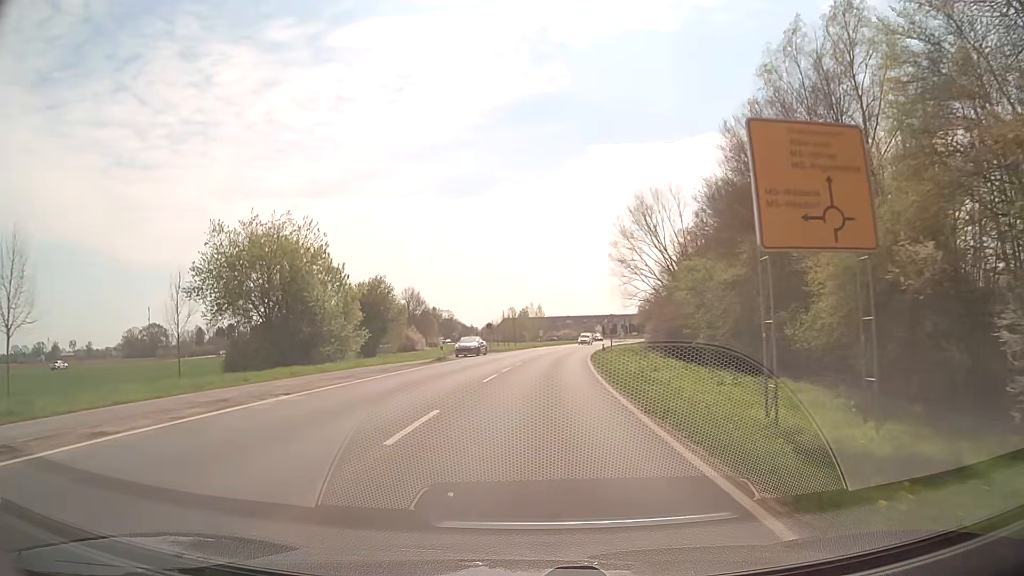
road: secondary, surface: asphalt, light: Day
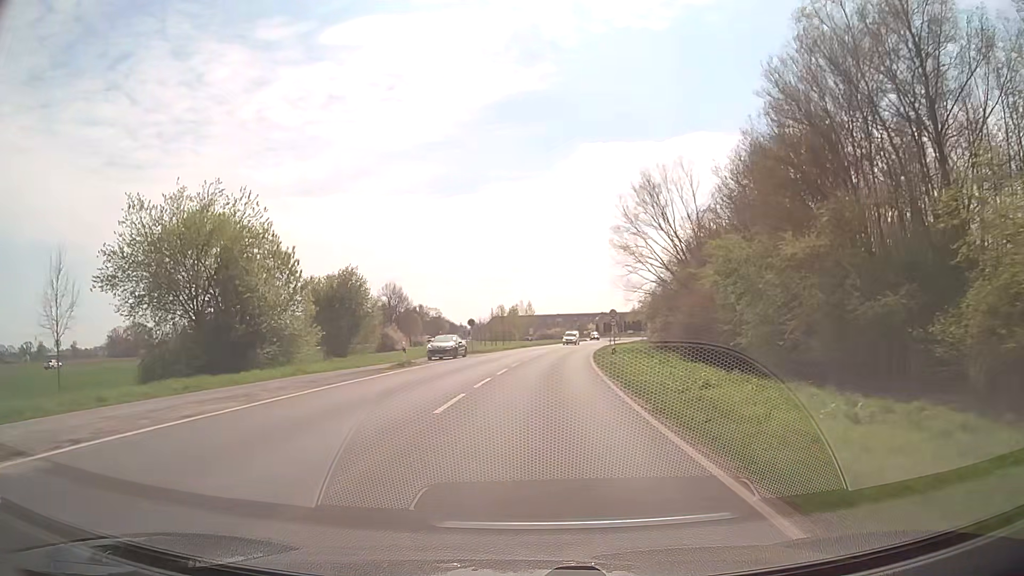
(0.0, +8.6) m; +1°
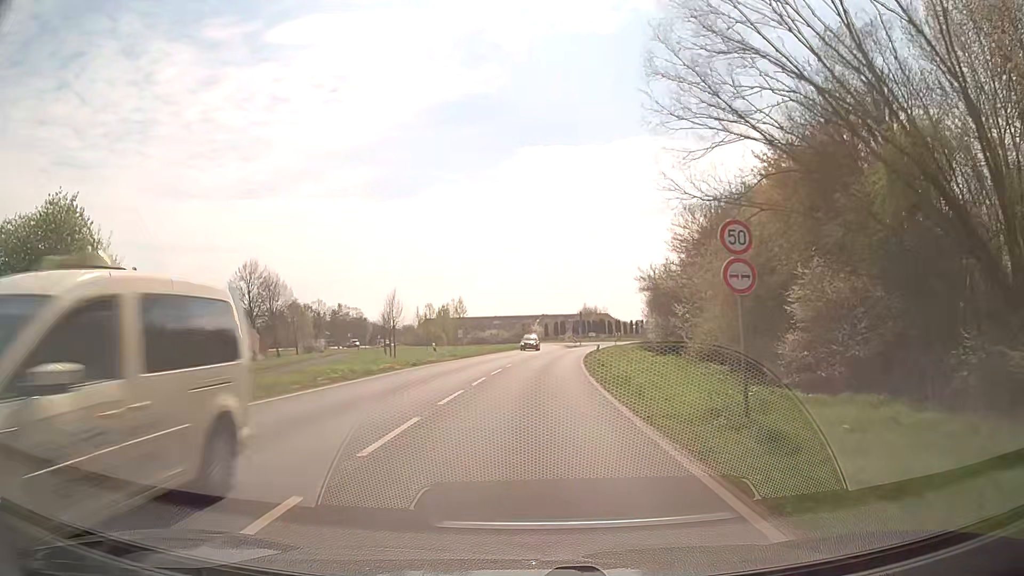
(+1.8, +39.4) m; +5°
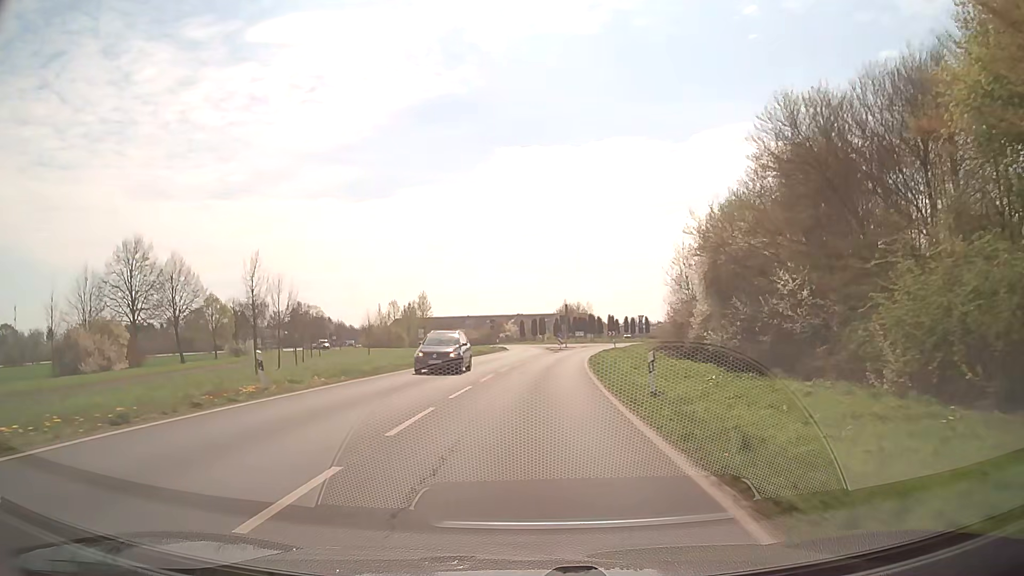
(+0.4, +22.6) m; +2°
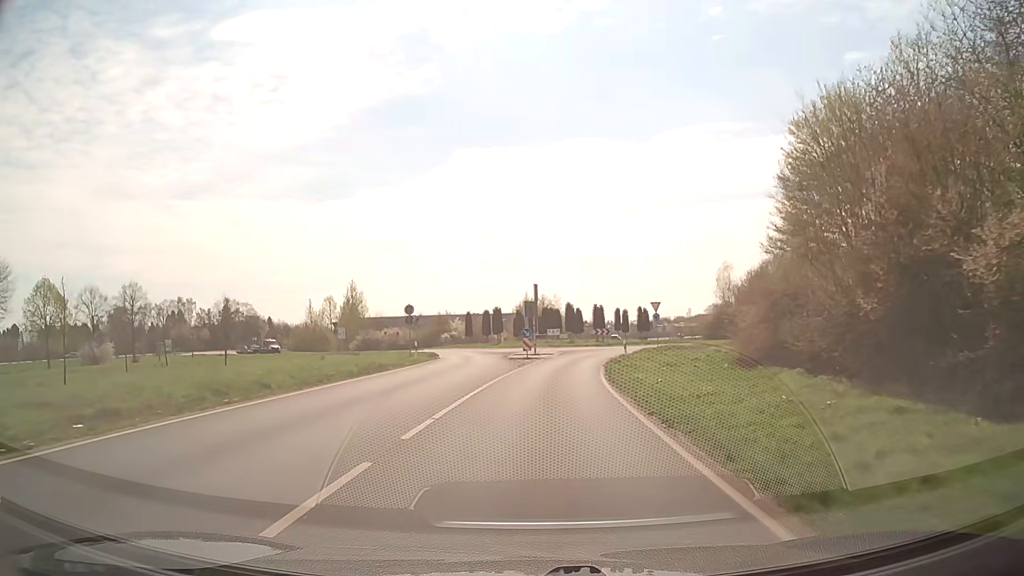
(+0.7, +29.8) m; +3°
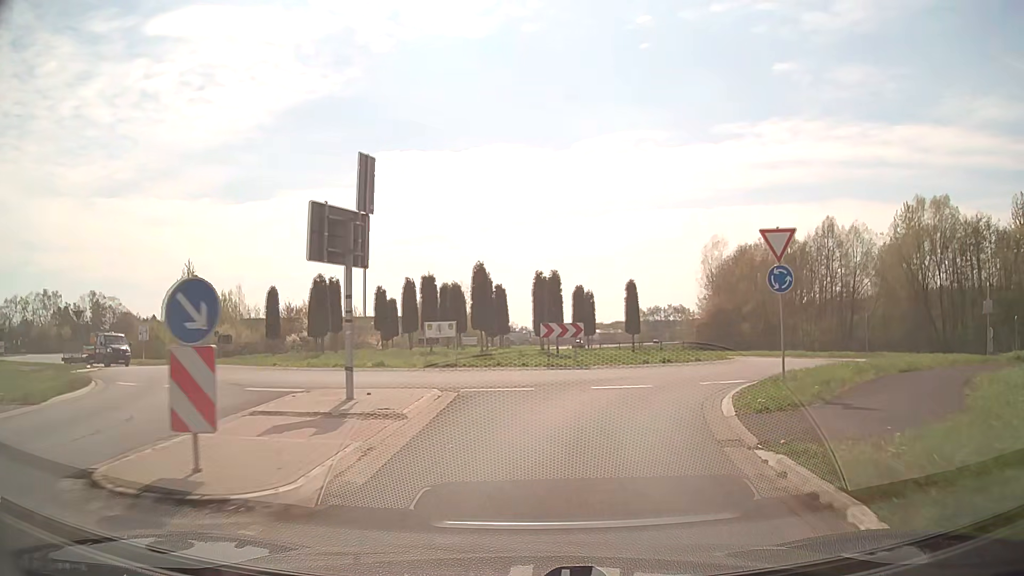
(+2.0, +35.1) m; +7°
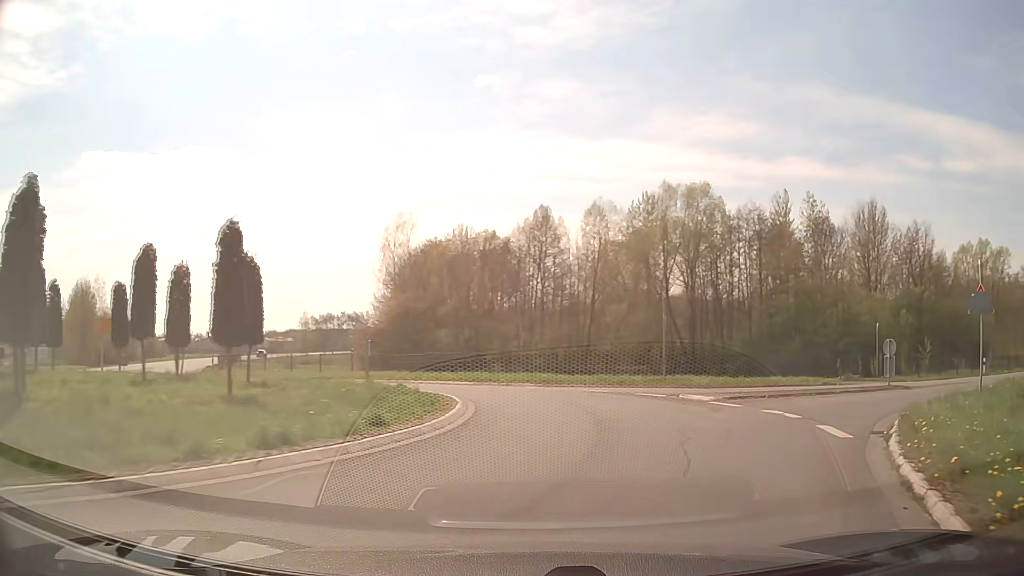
(+3.6, +17.4) m; +27°
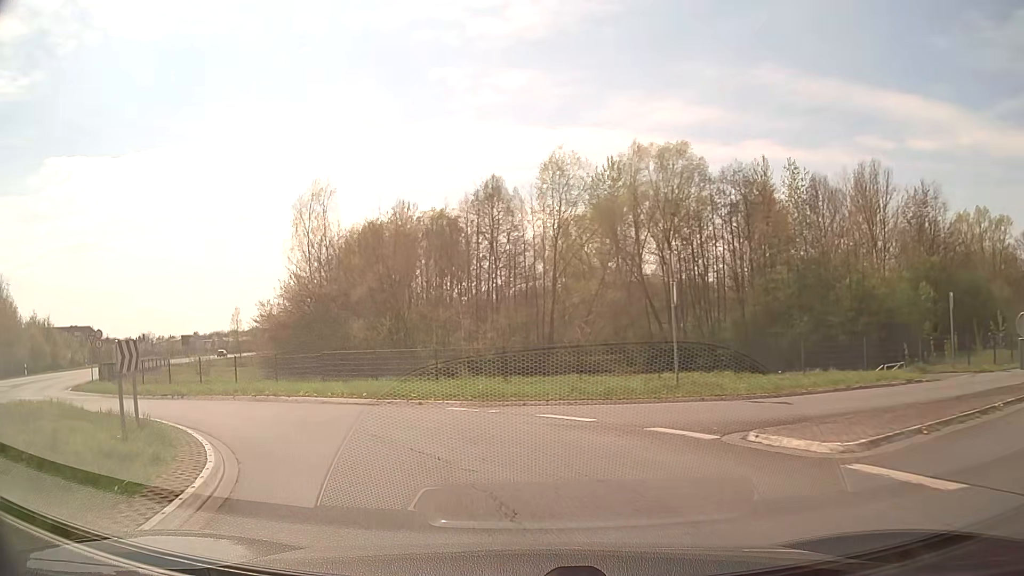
(+1.0, +10.7) m; +3°
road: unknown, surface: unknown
(-2, +10) (-9, +17) (-18, +19) (-27, +14) (-34, +7) (-42, +1) (-52, -1) (-62, 0) (-72, +1) (-82, +3) m
